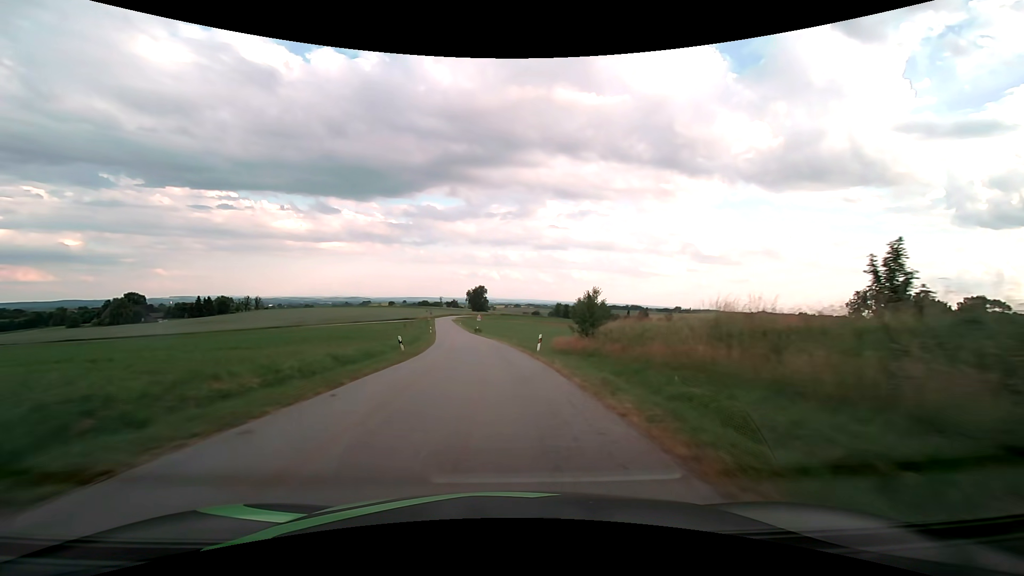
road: tertiary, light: Day
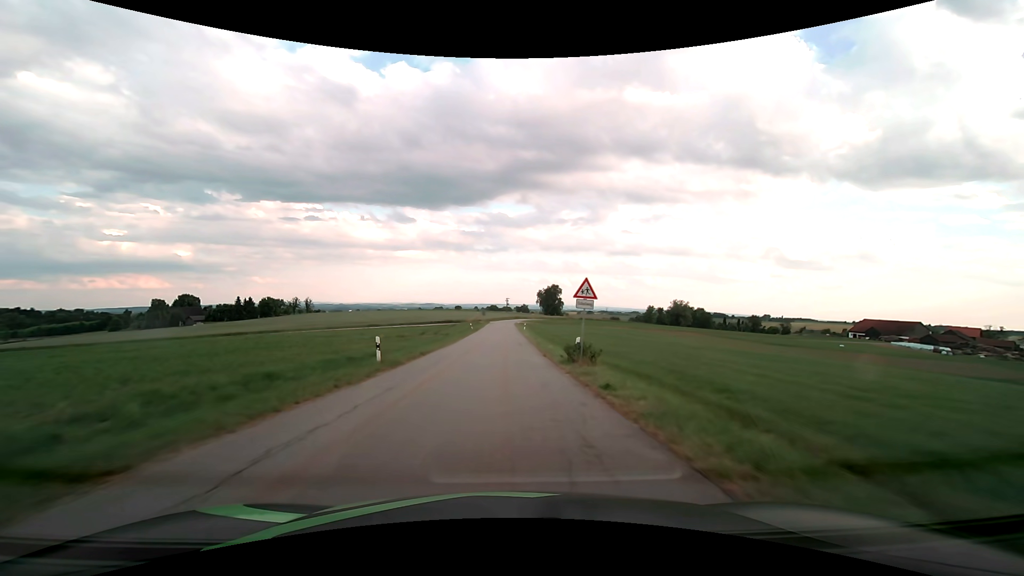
(-4.4, +58.4) m; -8°
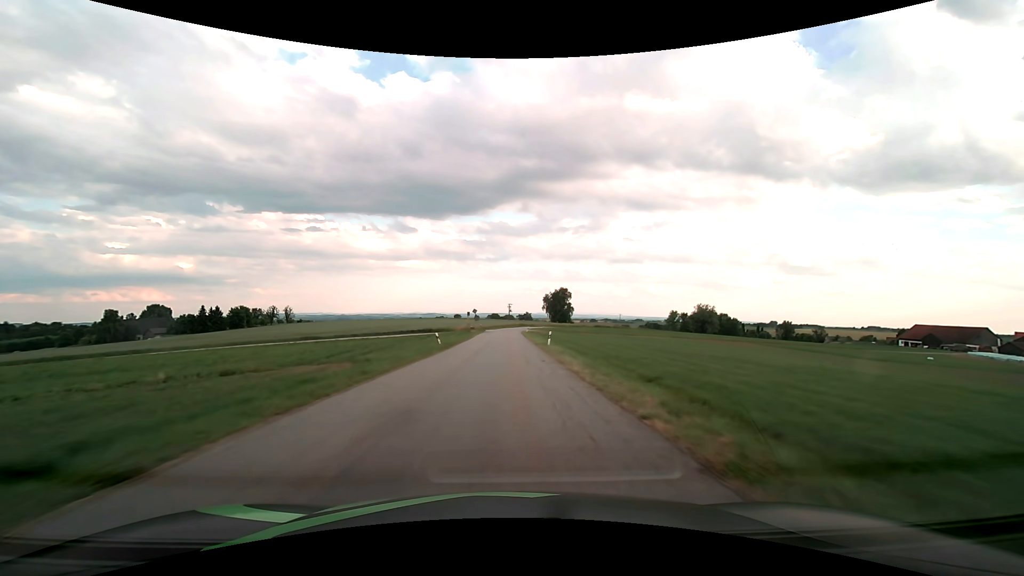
(-0.2, +35.2) m; 0°
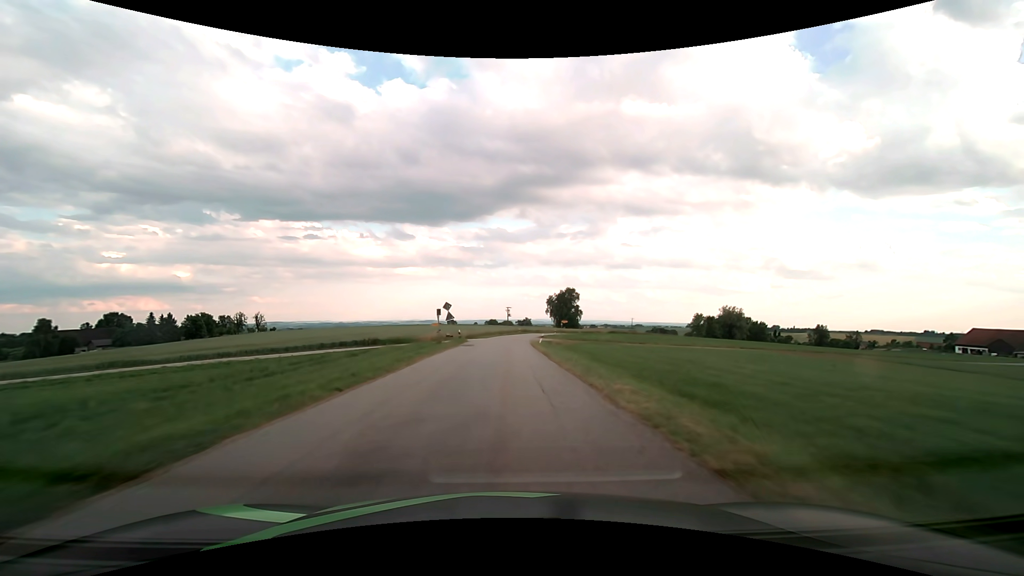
(0.0, +34.1) m; 0°
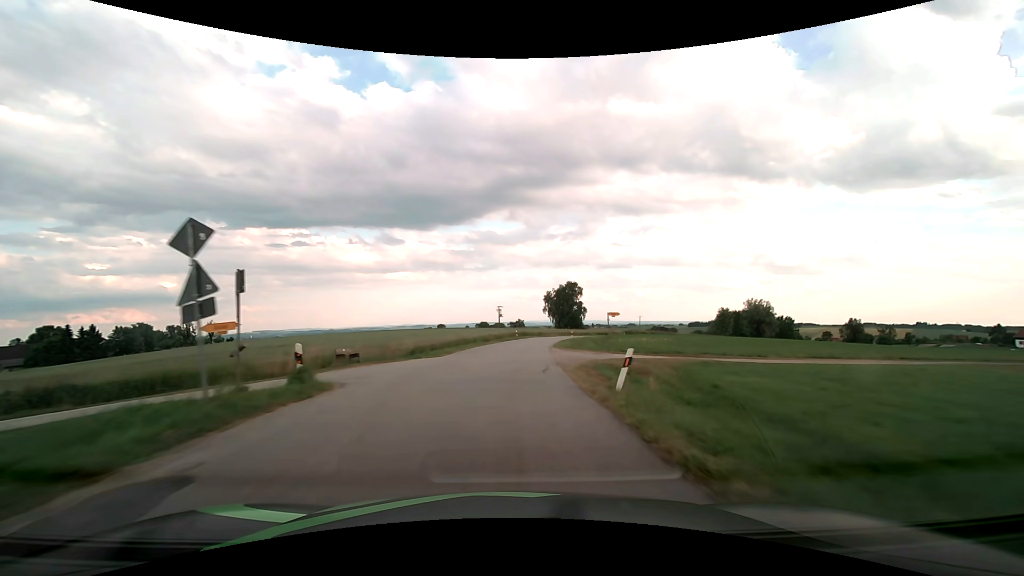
(+0.2, +34.1) m; +1°
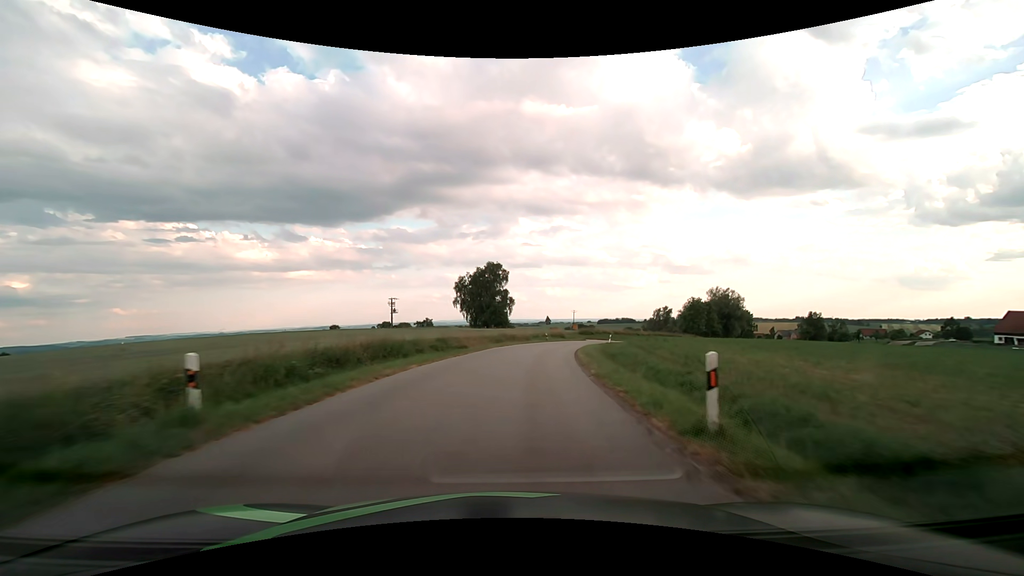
(+3.7, +55.0) m; +10°
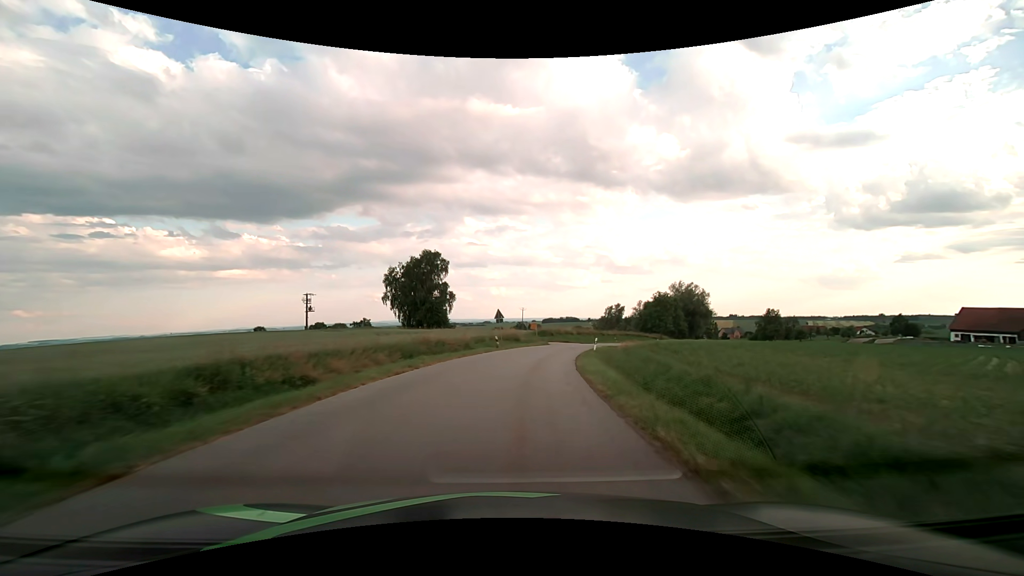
(+1.1, +20.7) m; +6°
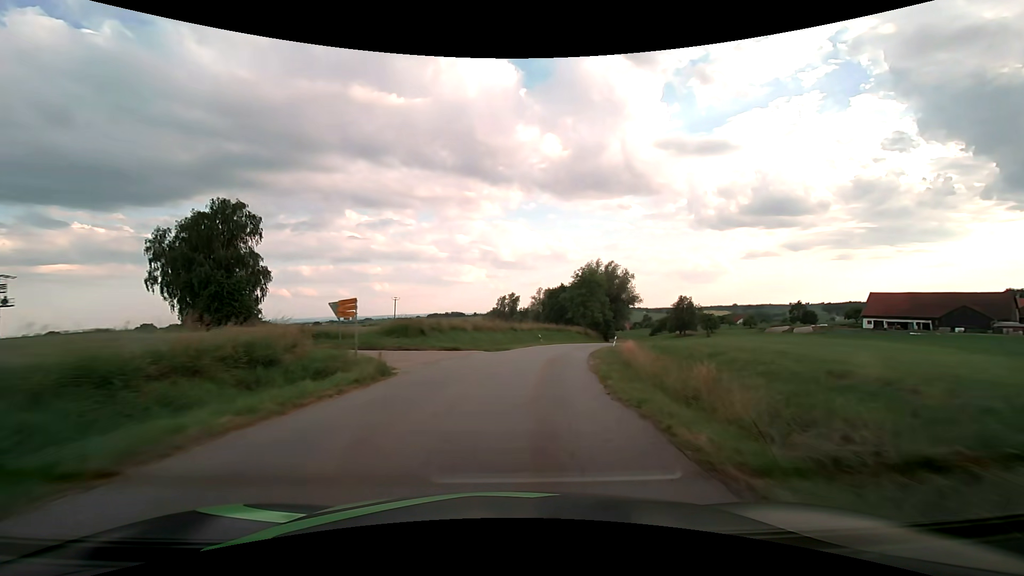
(+4.3, +39.1) m; +13°
(0, +10) (+1, +20) (+3, +30) (+5, +40) (+8, +49) (+12, +58) (+15, +68) (+19, +77) (+23, +86) (+26, +96) m
